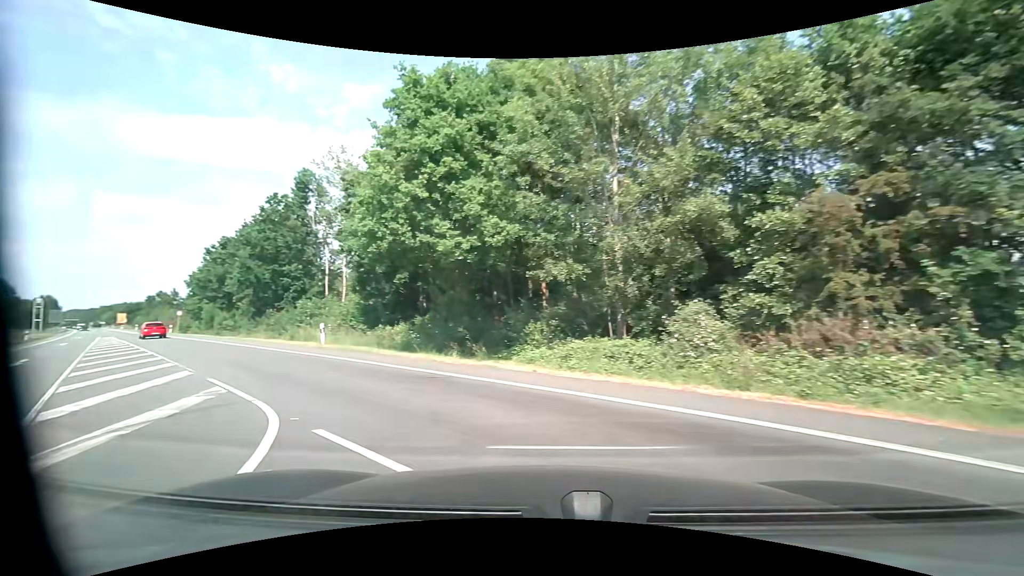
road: primary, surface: asphalt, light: Day
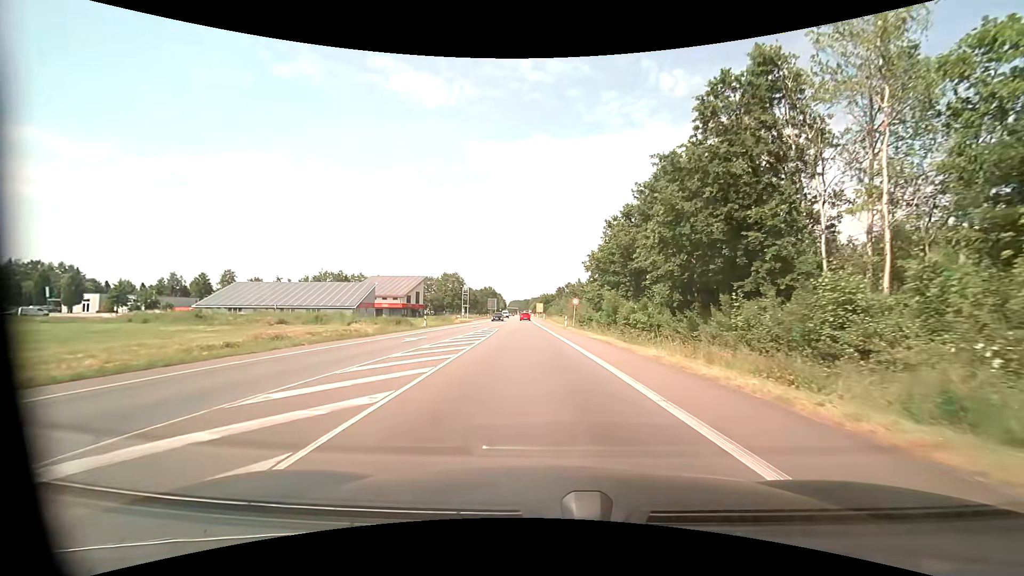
(-14.8, +23.3) m; -43°
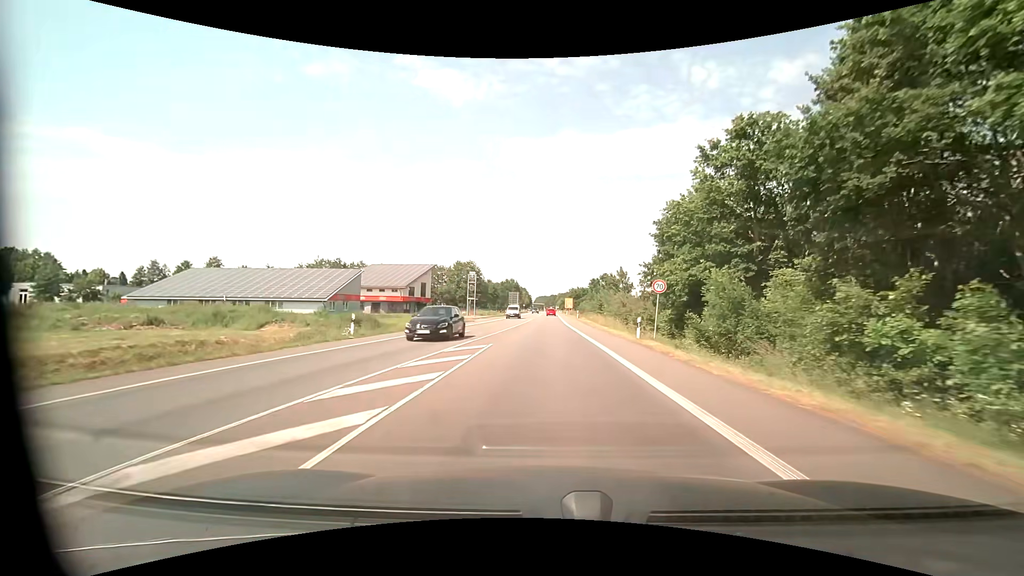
(-1.0, +24.8) m; -3°
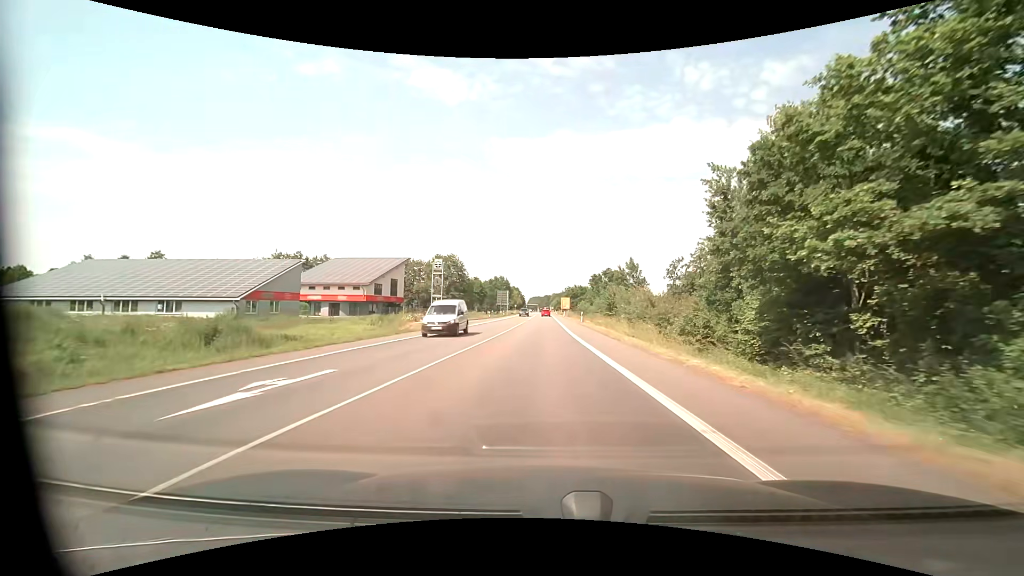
(+0.1, +19.1) m; +1°
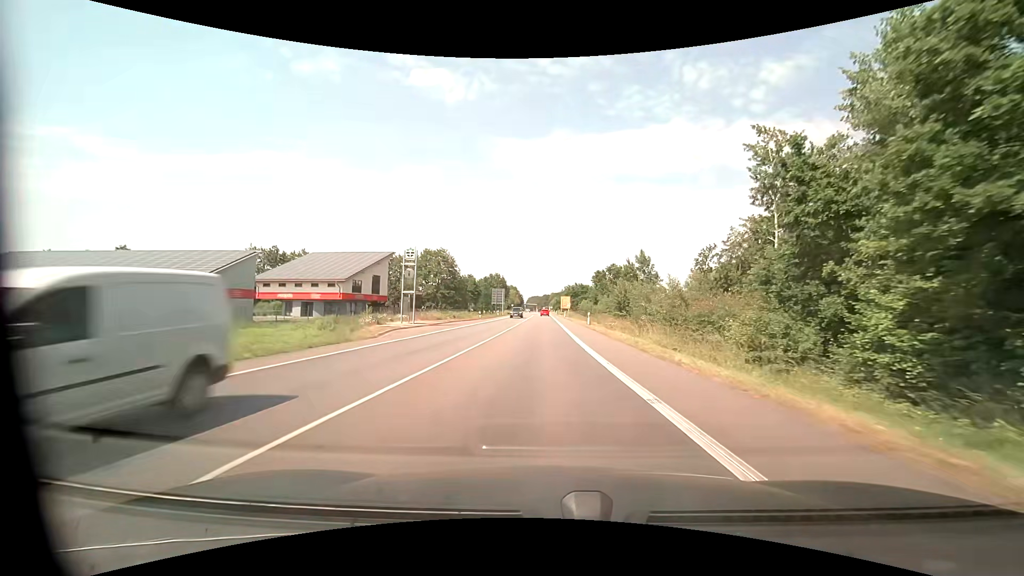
(0.0, +10.2) m; 0°
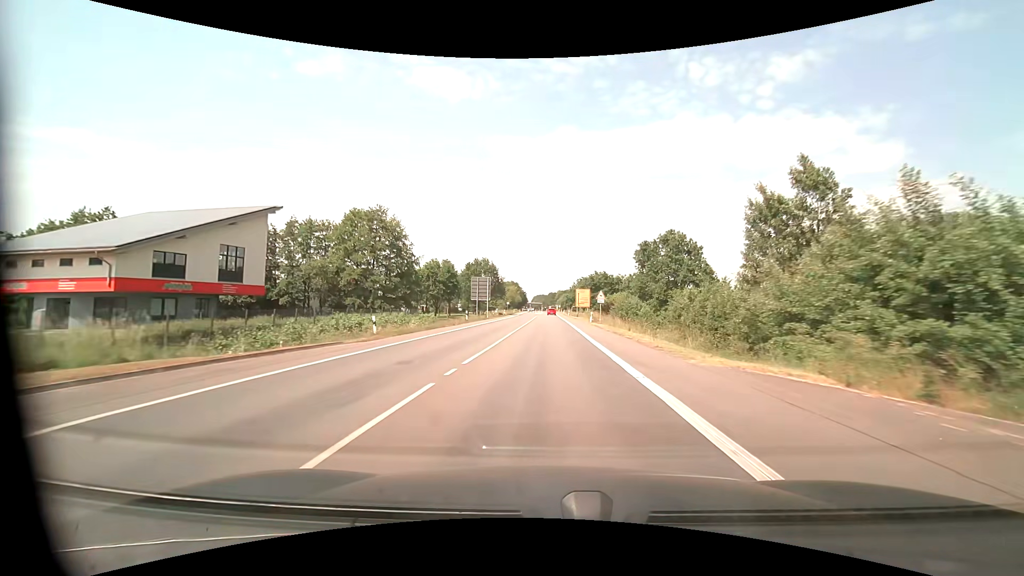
(-0.2, +44.2) m; 0°
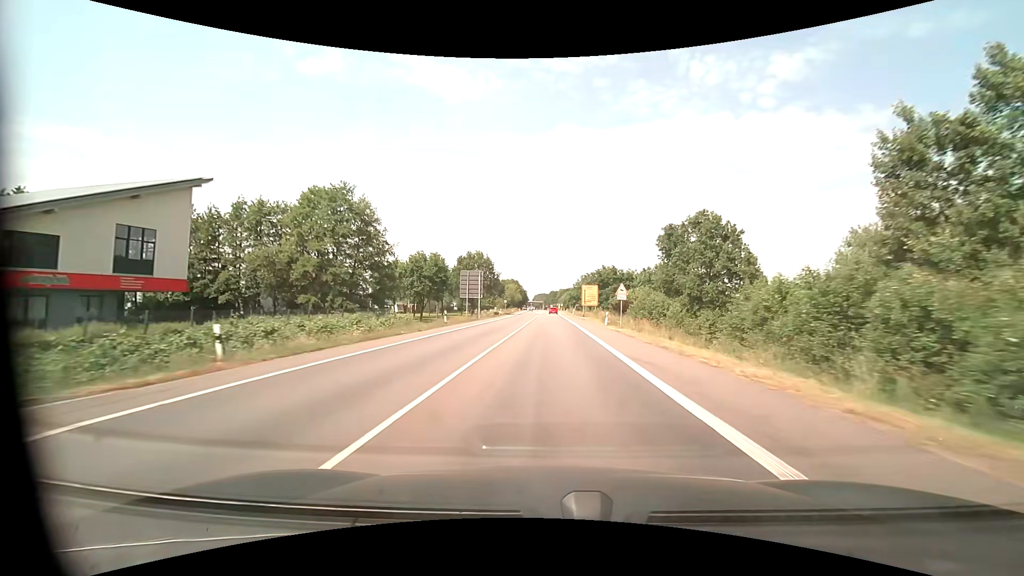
(0.0, +11.7) m; 0°
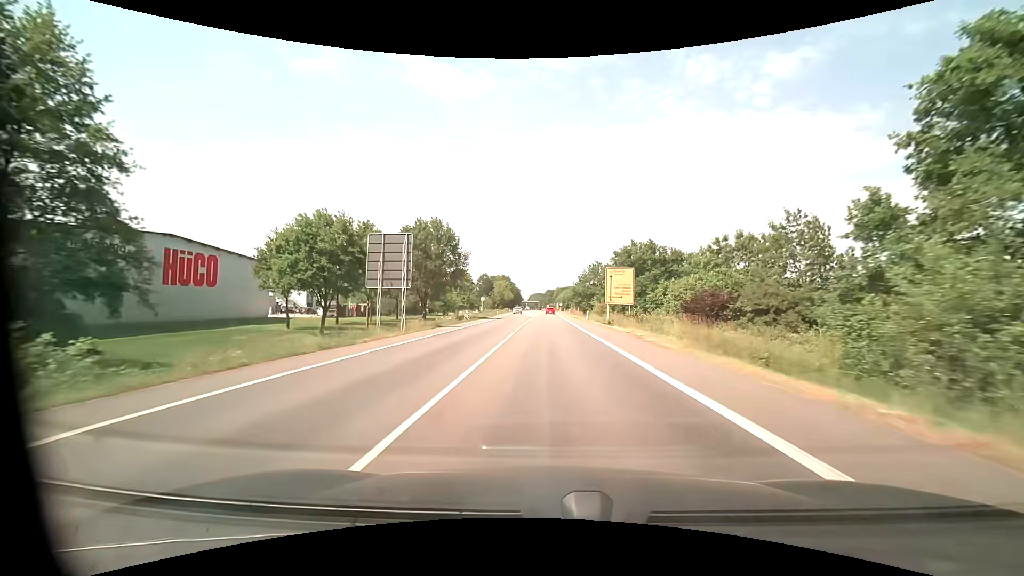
(0.0, +35.5) m; 0°
(0, +10) (0, +20) (0, +30) (0, +40) (0, +50) (0, +60) (0, +70) (+1, +80) (+1, +90) (+1, +100) m
